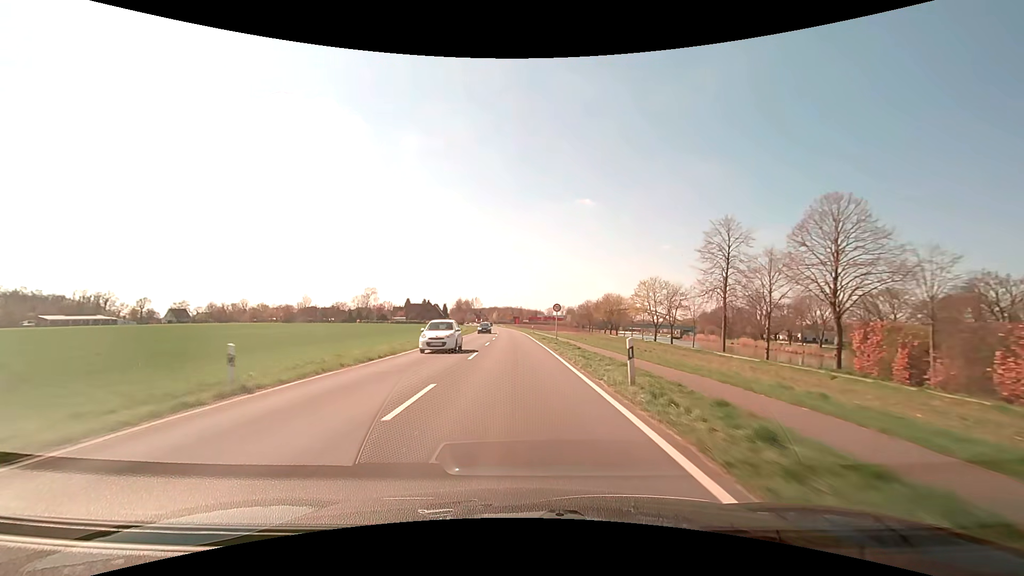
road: secondary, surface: asphalt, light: Day
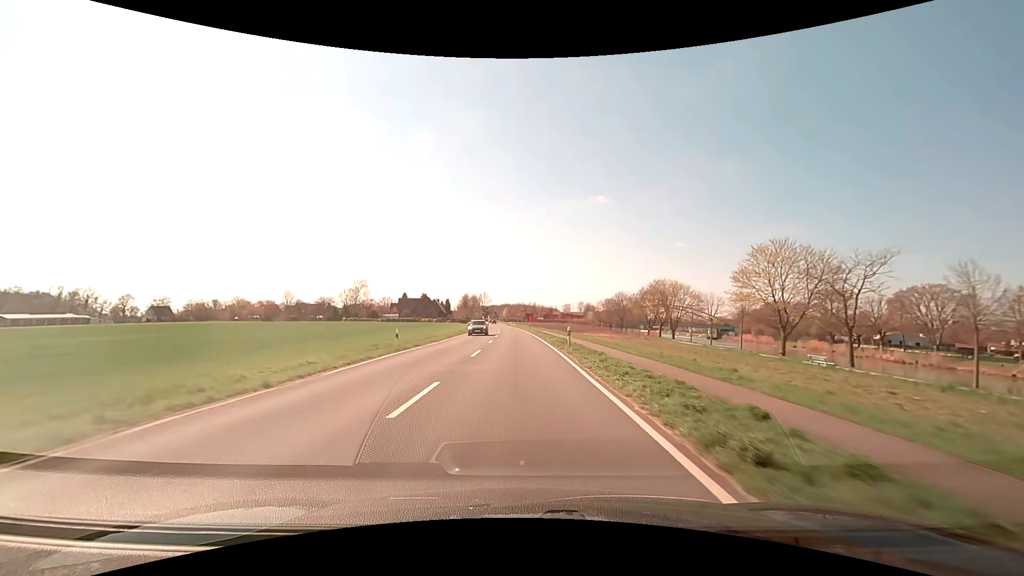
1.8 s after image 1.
(-0.3, +35.2) m; -1°
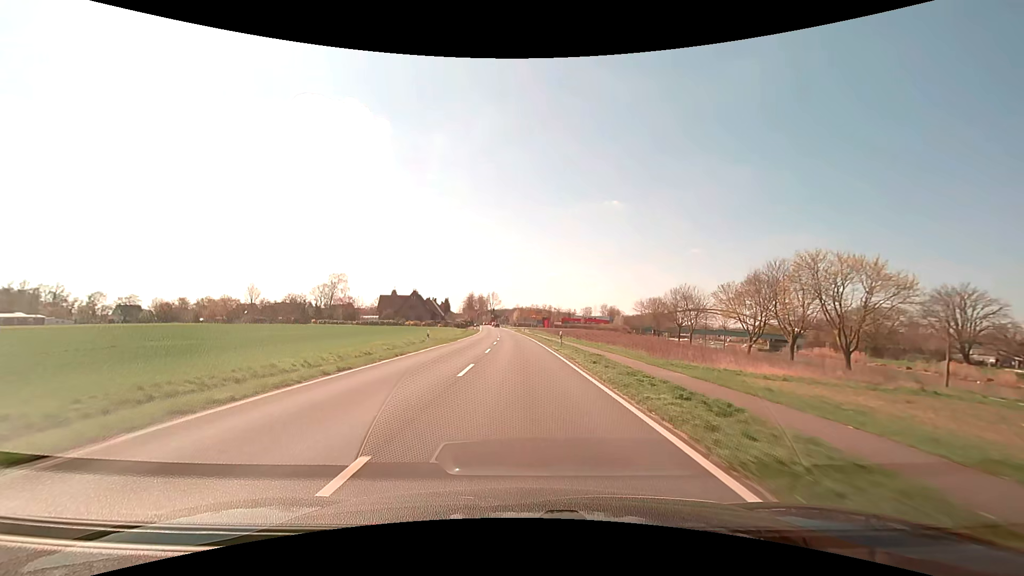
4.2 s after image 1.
(-0.6, +41.6) m; -1°
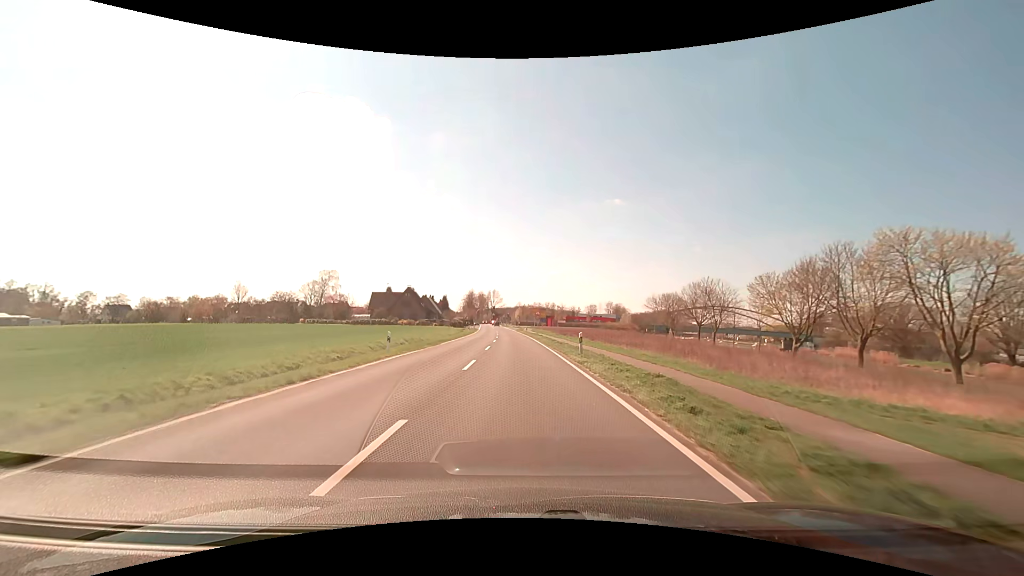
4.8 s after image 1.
(0.0, +10.2) m; 0°
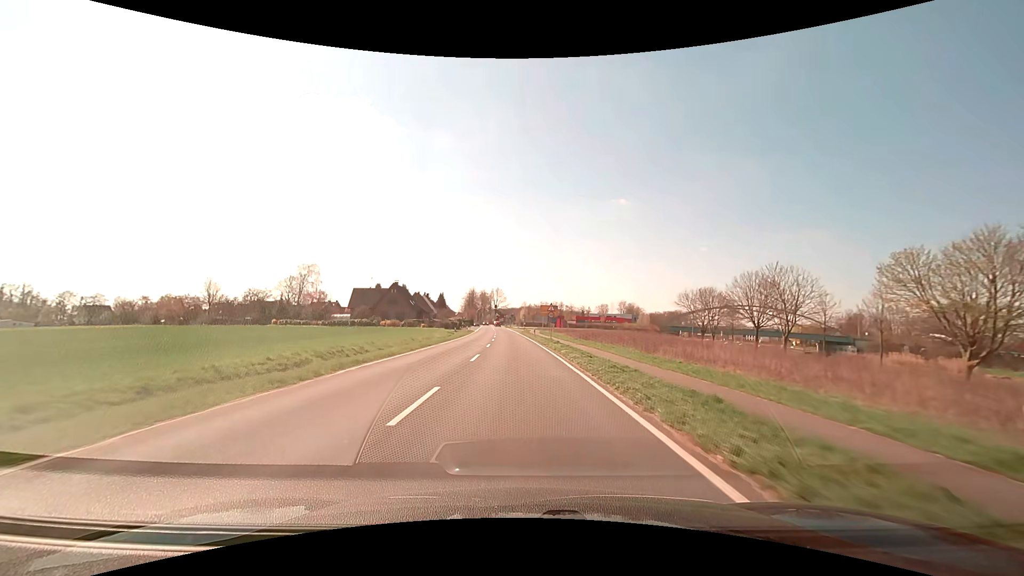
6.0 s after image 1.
(-0.2, +20.1) m; -1°
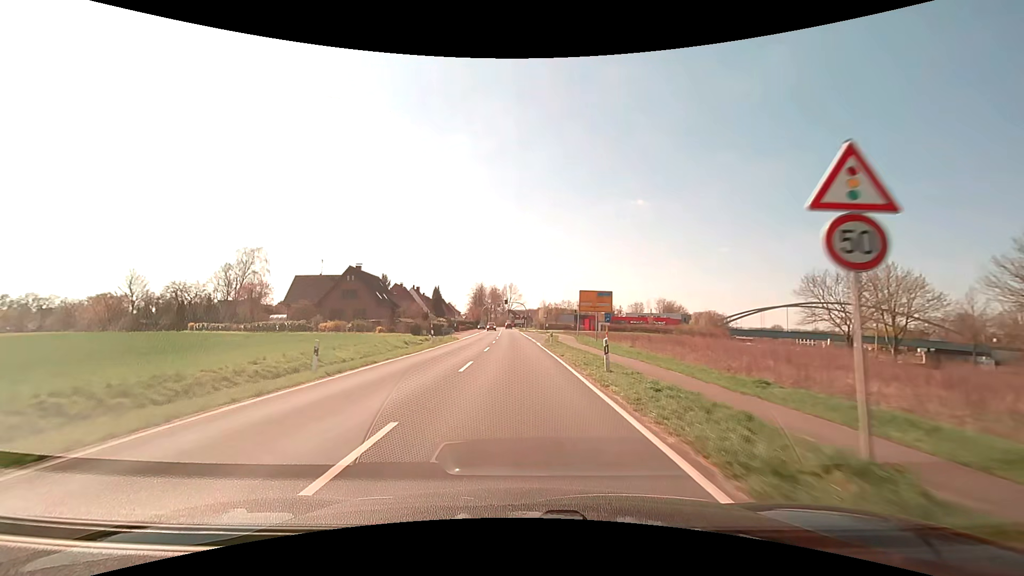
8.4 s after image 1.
(-0.6, +39.5) m; -2°
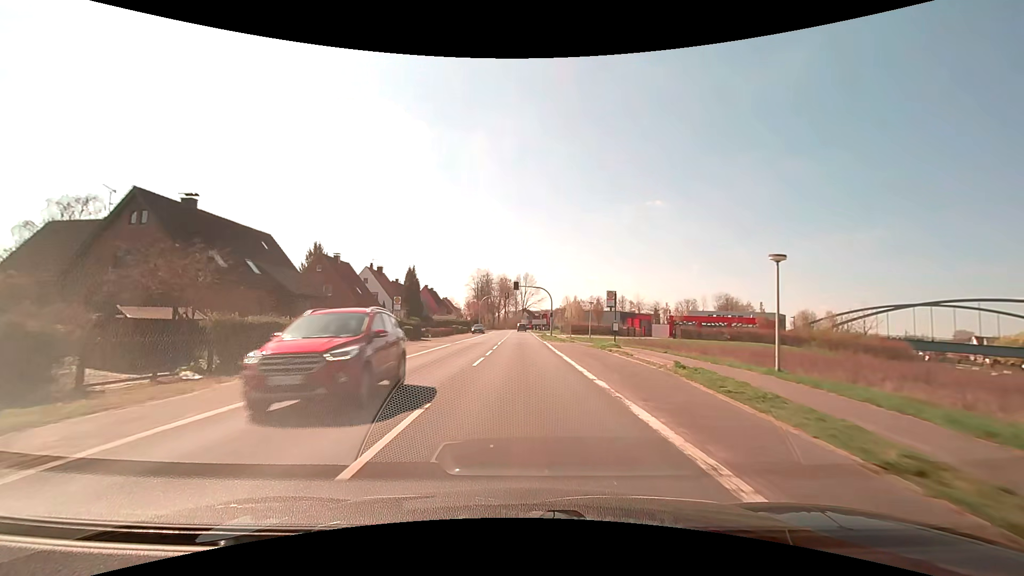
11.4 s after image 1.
(-0.9, +46.2) m; -2°
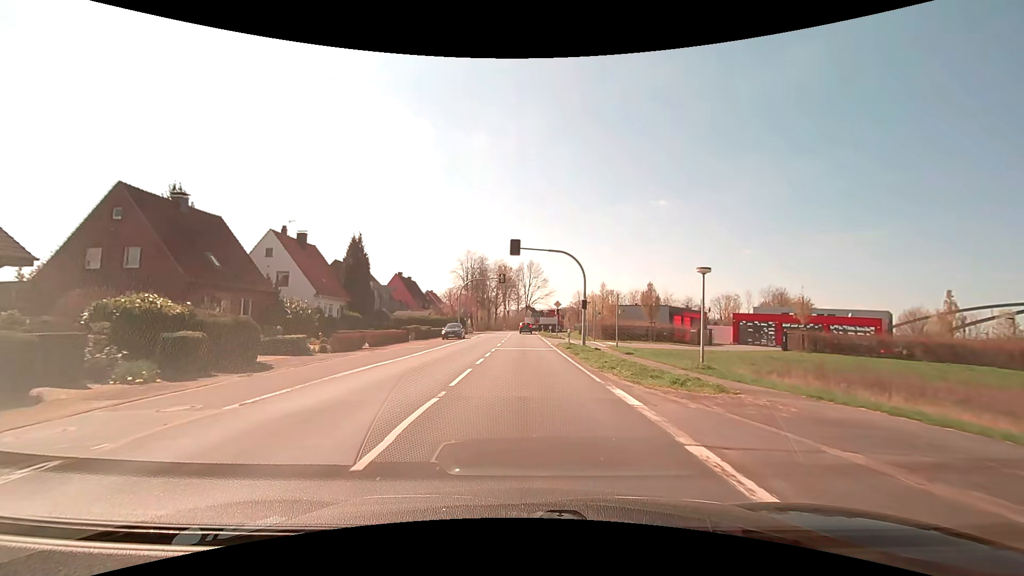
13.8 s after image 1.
(-0.1, +29.5) m; 0°
(0, +10) (0, +20) (0, +30) (0, +40) (0, +50) (0, +60) (0, +70) (+1, +80) (+4, +90) (+8, +99) m
